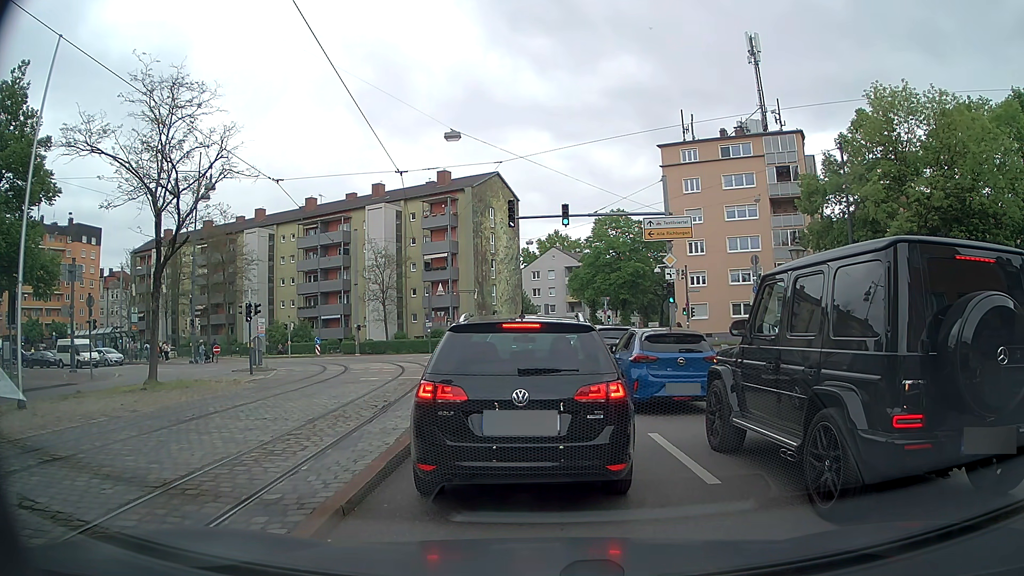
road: tertiary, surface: asphalt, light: Day
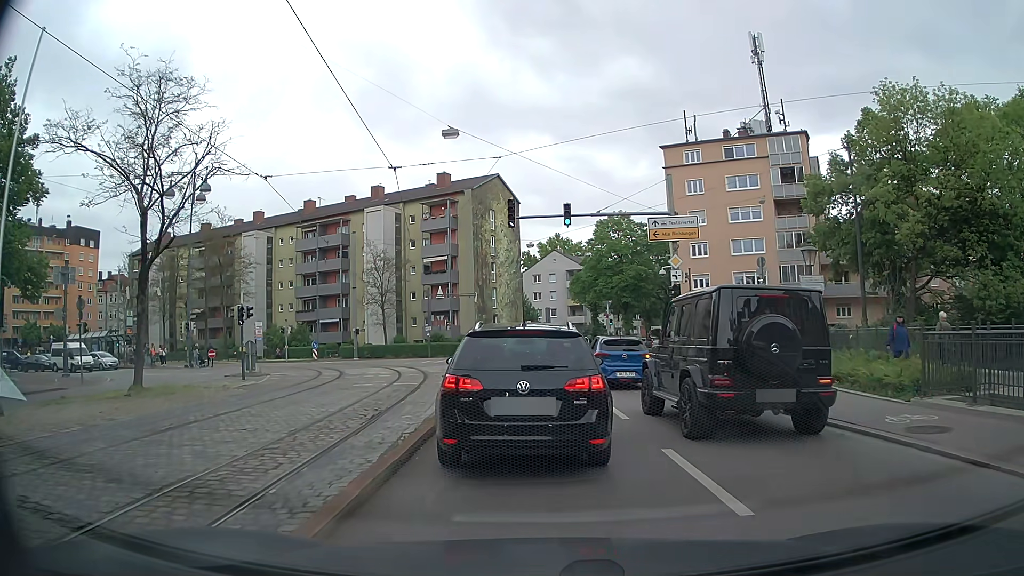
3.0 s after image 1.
(0.0, +1.0) m; -1°
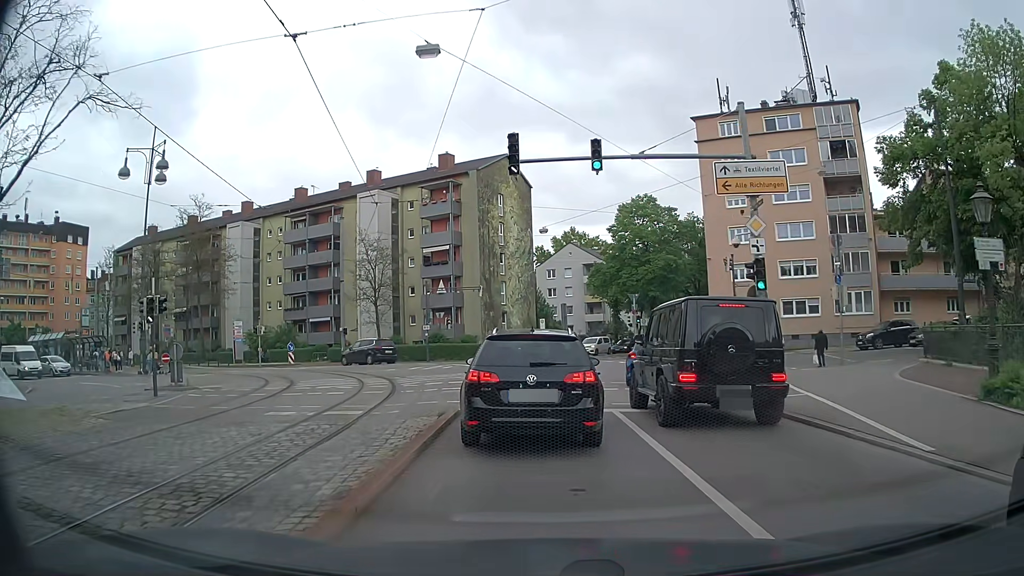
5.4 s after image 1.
(+0.1, +8.7) m; 0°
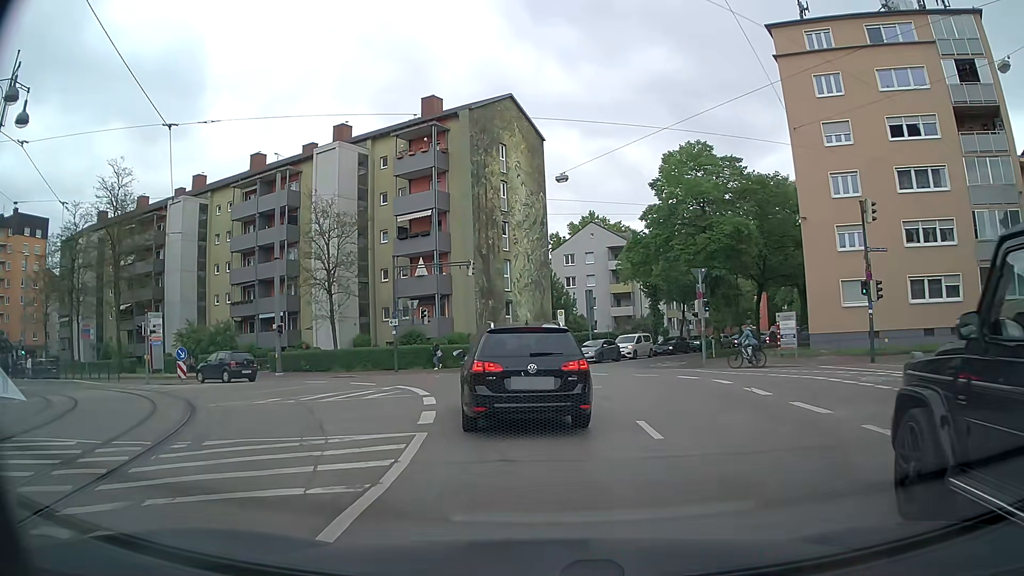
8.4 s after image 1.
(-0.2, +17.0) m; -1°
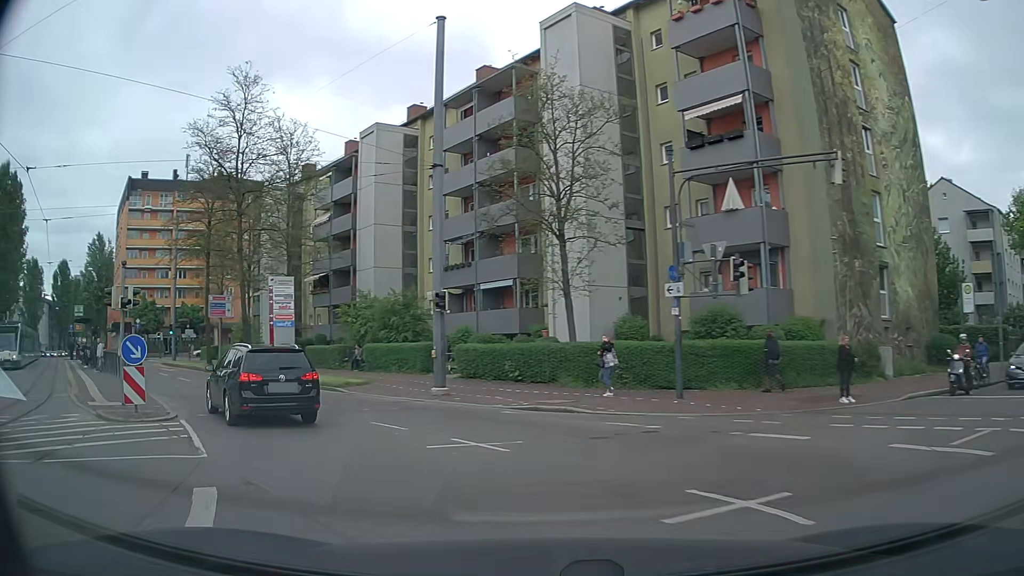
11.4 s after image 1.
(-2.8, +20.2) m; -27°
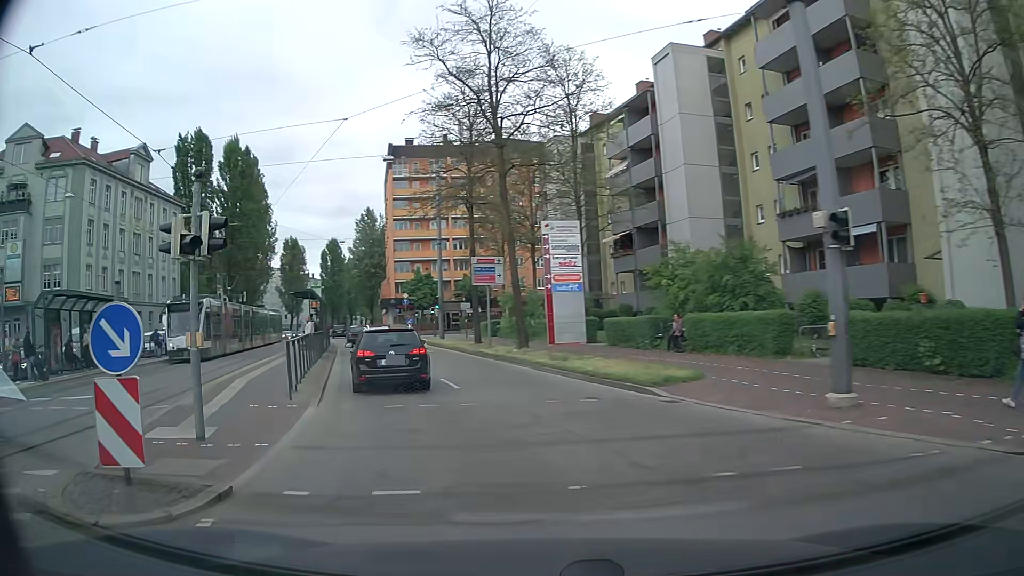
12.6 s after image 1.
(-2.1, +9.1) m; -26°
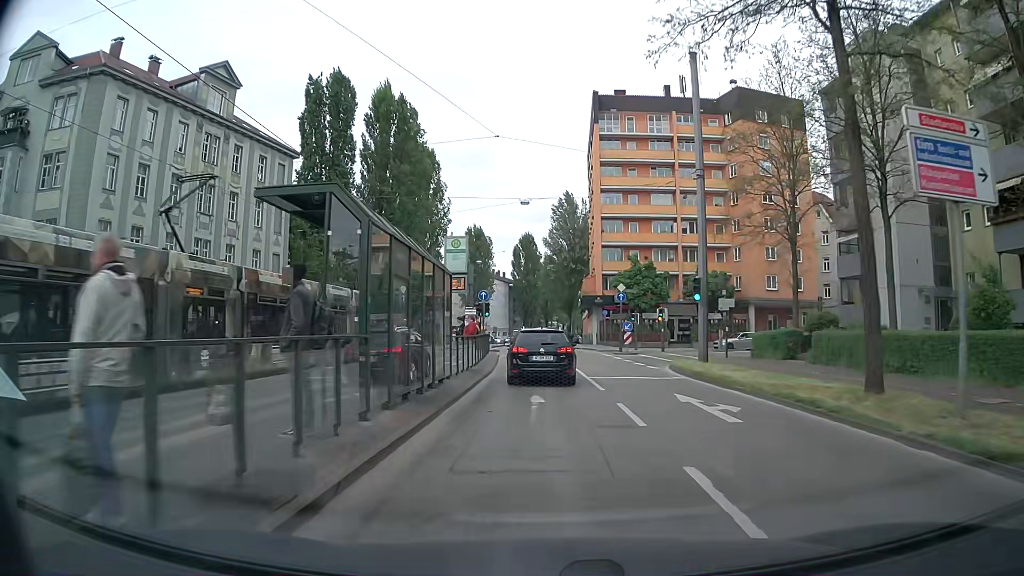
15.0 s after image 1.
(-5.1, +23.2) m; -16°
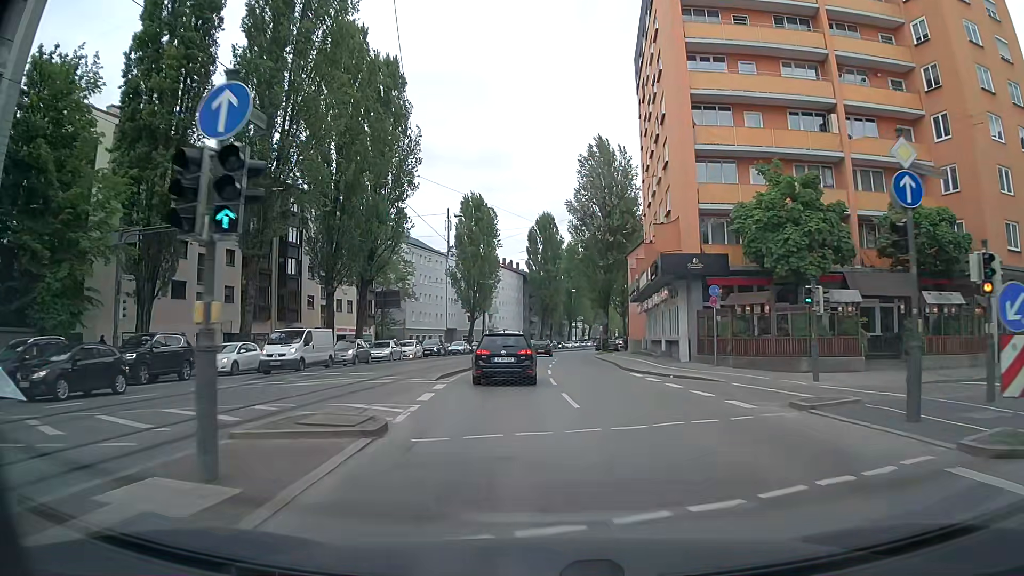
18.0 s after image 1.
(-0.7, +34.5) m; -2°
(0, +10) (0, +20) (0, +30) (+1, +40) (+2, +50) (+2, +60) (+3, +70) (+4, +80) (+6, +90) (+8, +100) m
